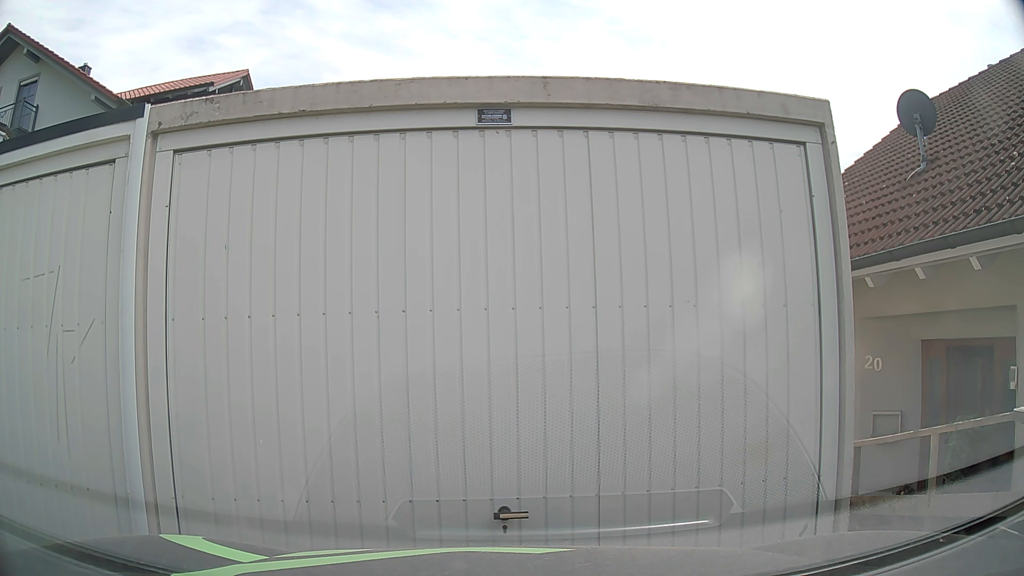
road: residential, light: Day
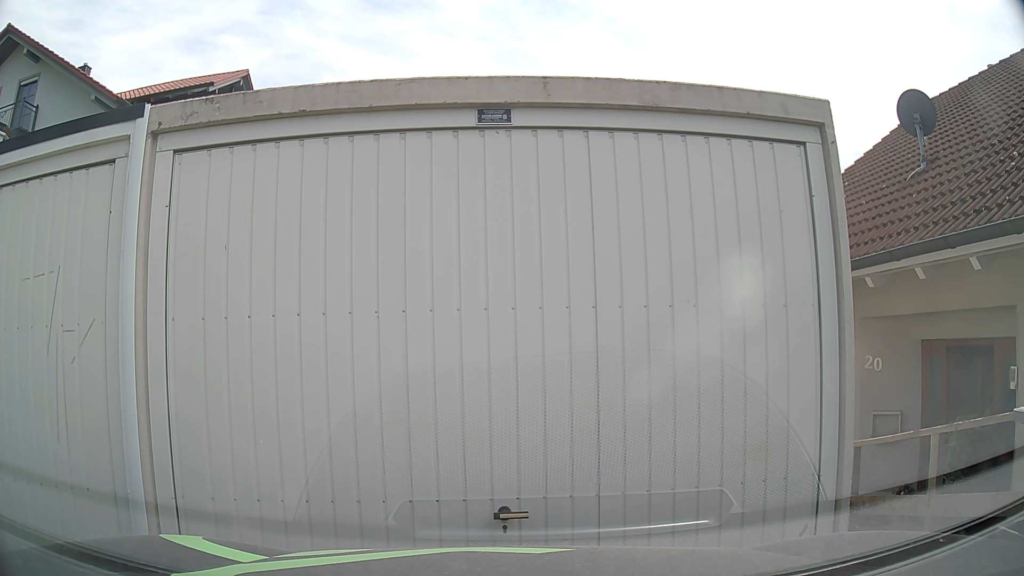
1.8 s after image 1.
(0.0, 0.0) m; 0°
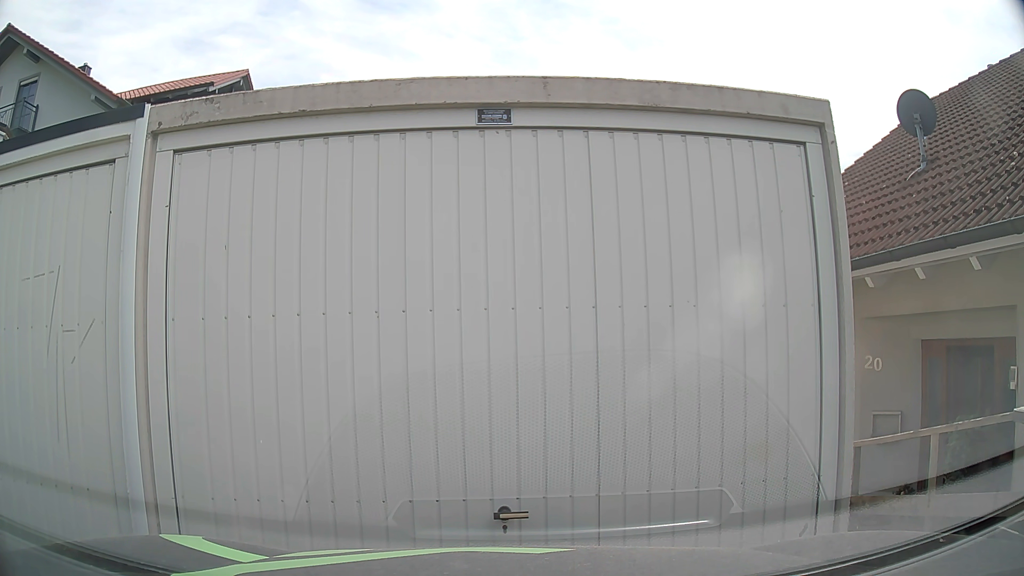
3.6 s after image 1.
(0.0, 0.0) m; 0°
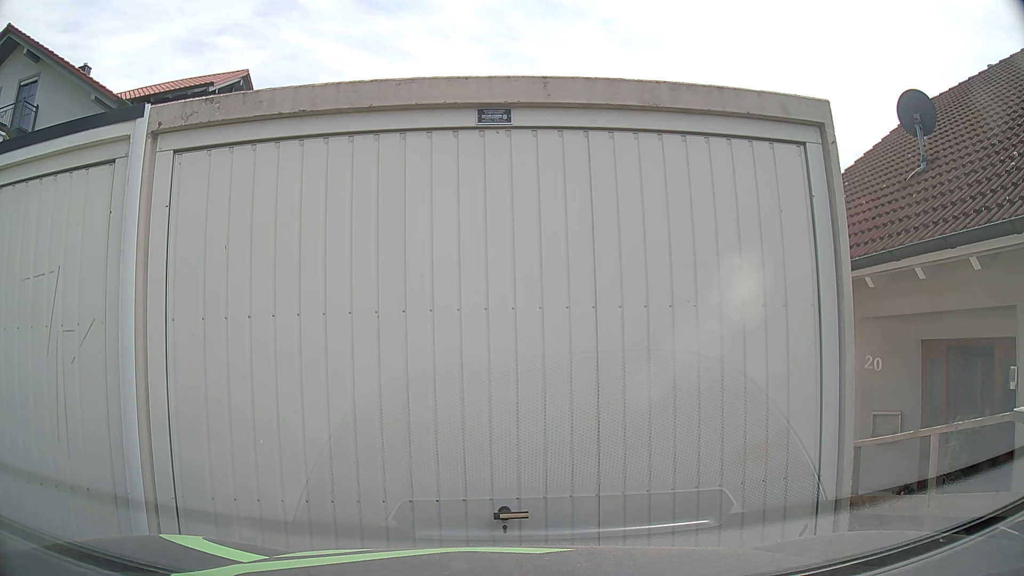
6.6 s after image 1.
(0.0, 0.0) m; 0°
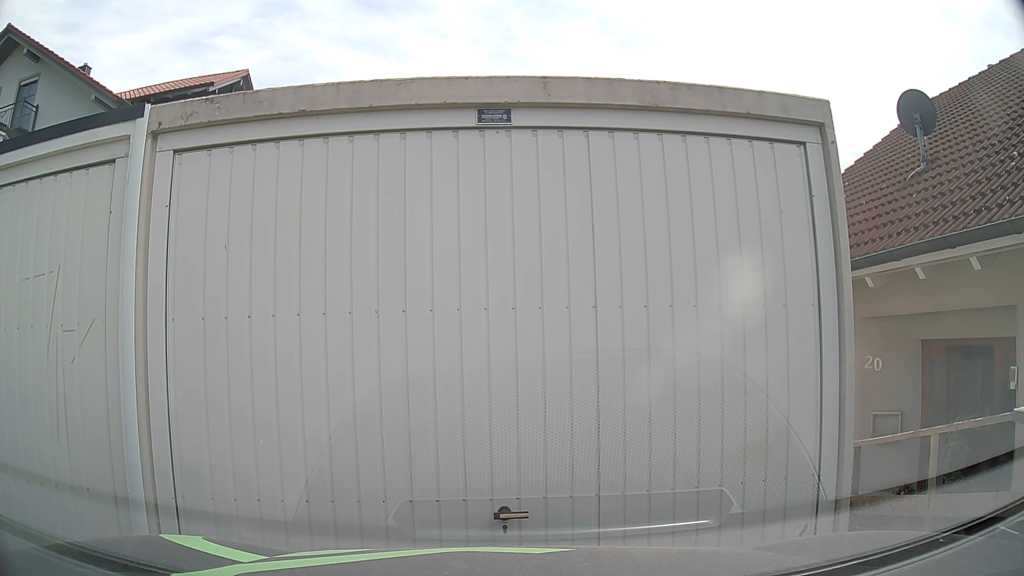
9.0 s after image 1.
(0.0, 0.0) m; 0°
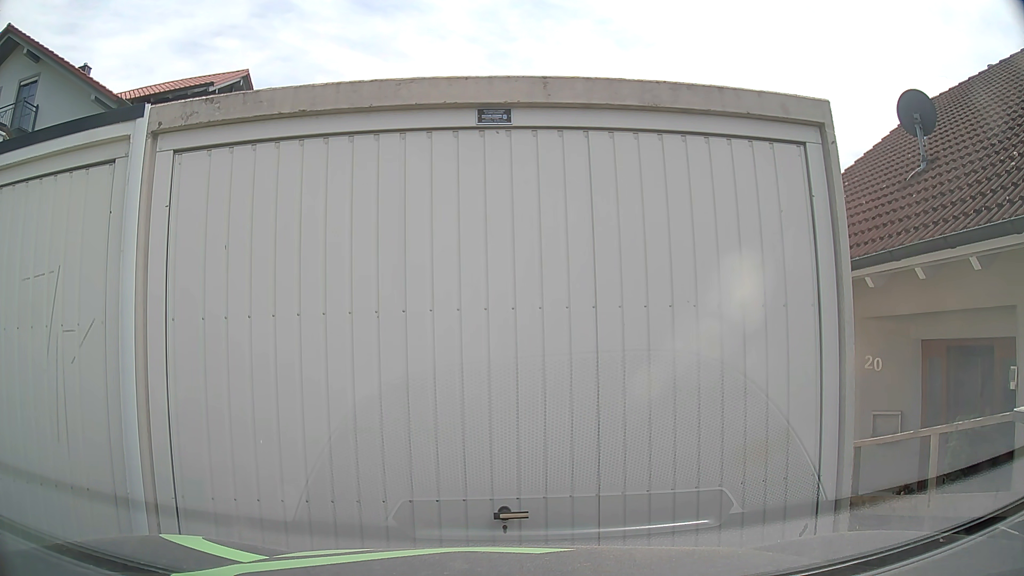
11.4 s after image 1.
(0.0, 0.0) m; 0°
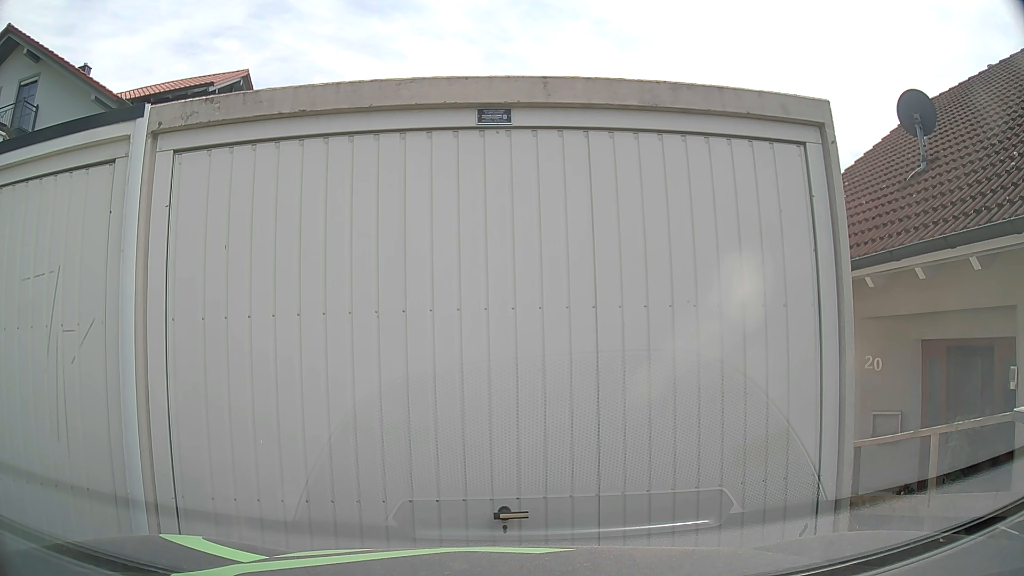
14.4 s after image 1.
(0.0, 0.0) m; 0°
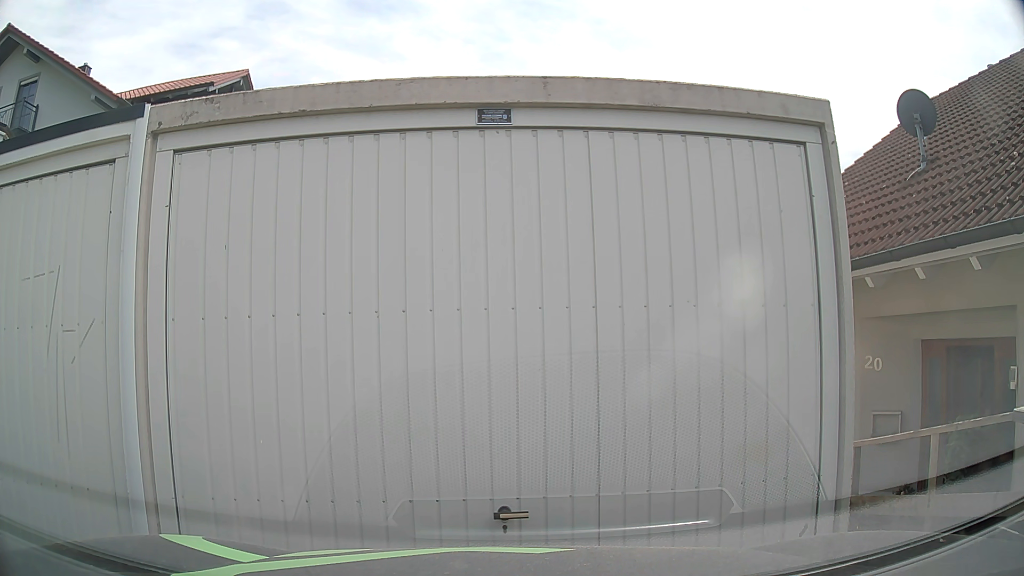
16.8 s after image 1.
(0.0, 0.0) m; 0°
